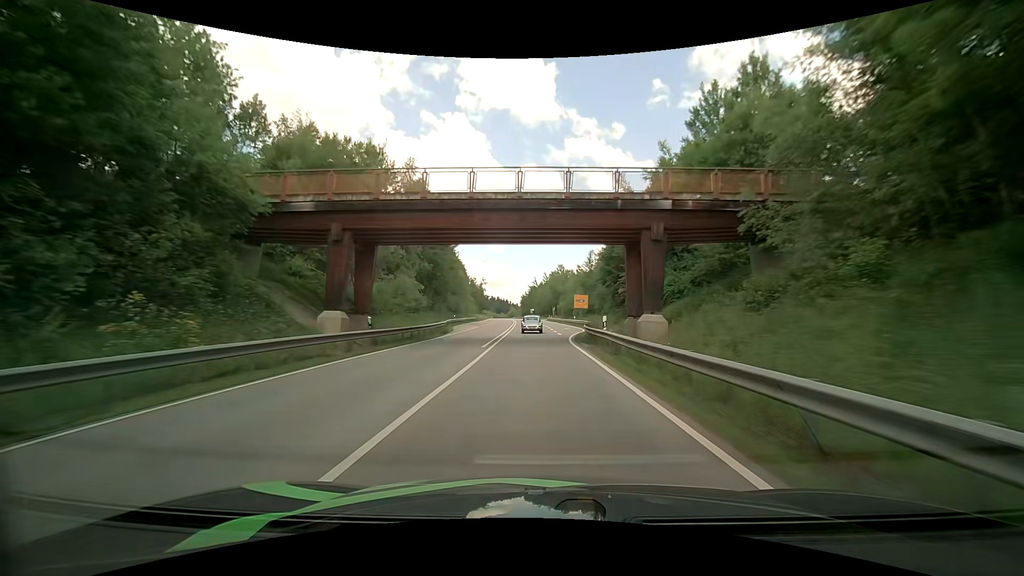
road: primary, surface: asphalt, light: Day
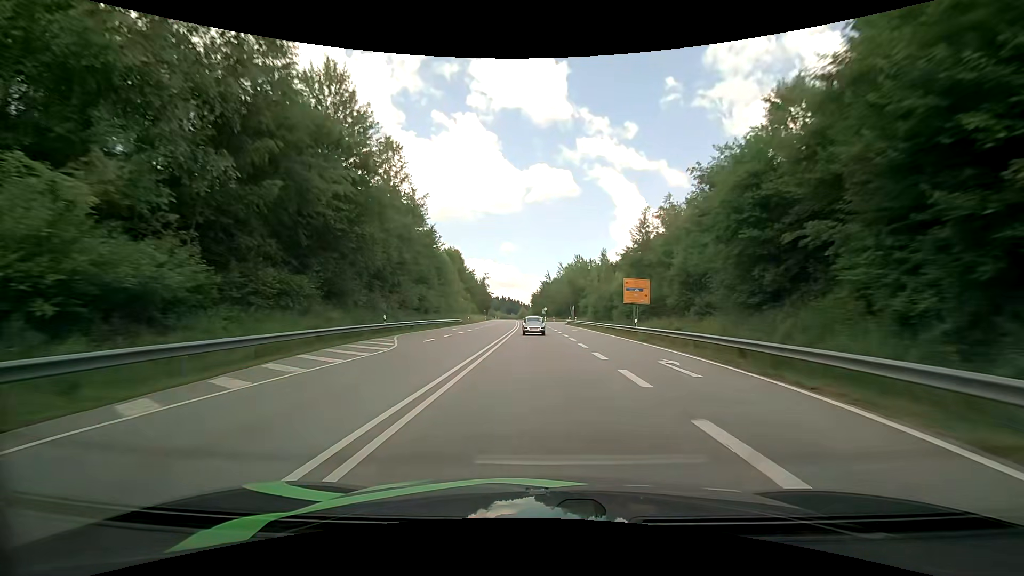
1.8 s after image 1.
(-0.2, +36.7) m; -1°
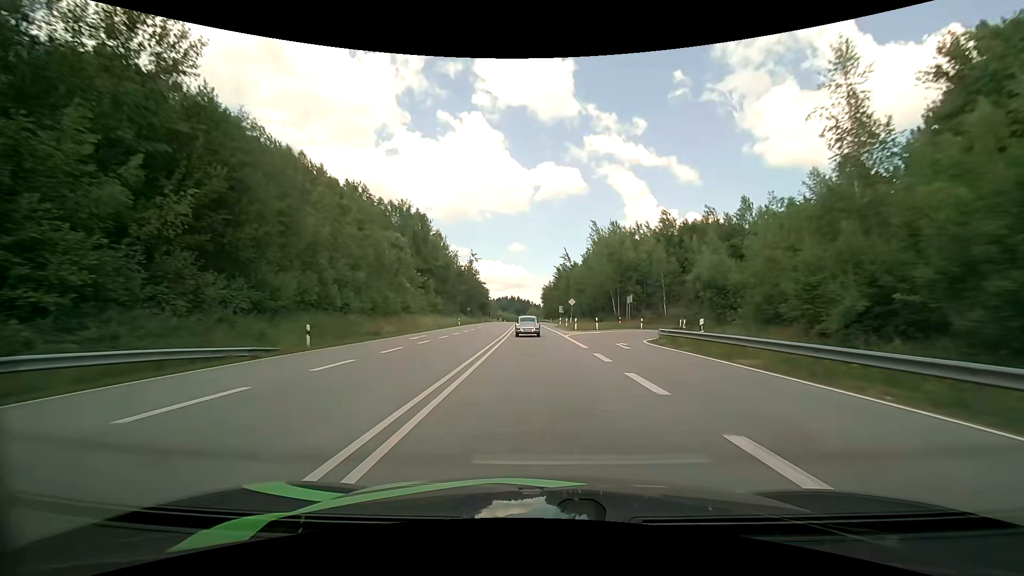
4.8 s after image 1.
(-0.9, +61.0) m; -2°
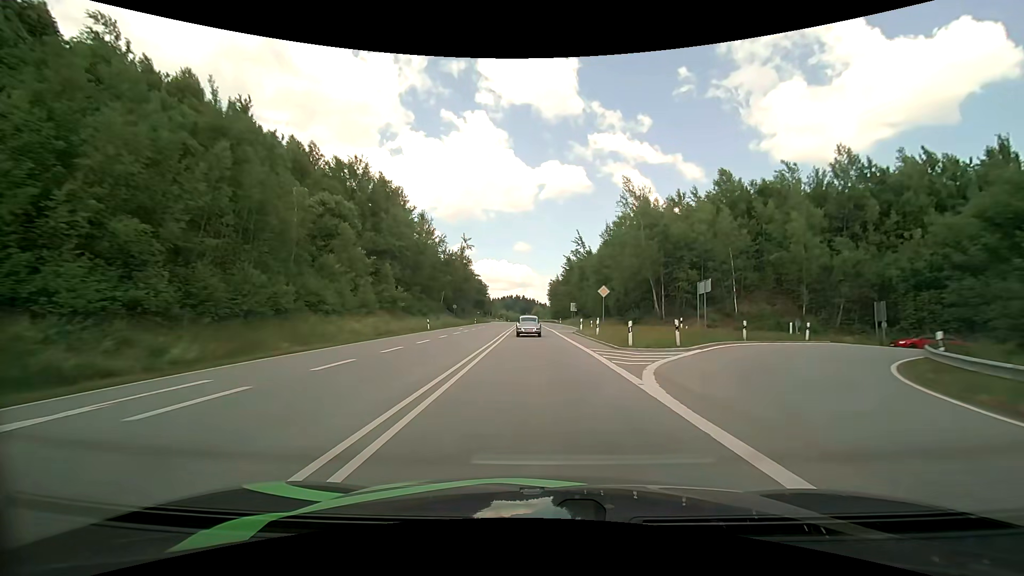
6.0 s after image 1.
(-0.1, +23.7) m; 0°
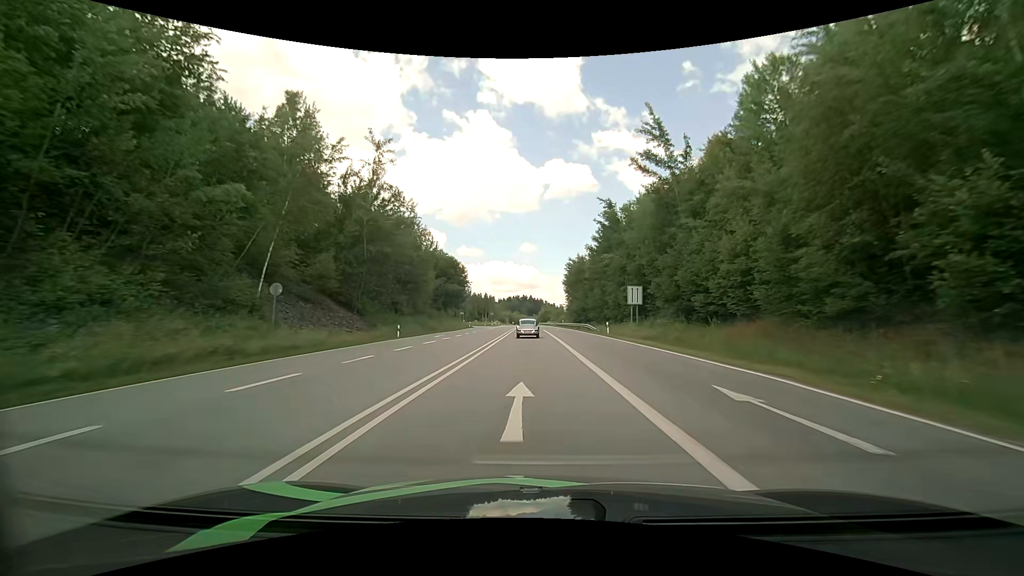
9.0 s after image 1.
(-0.7, +57.3) m; -1°
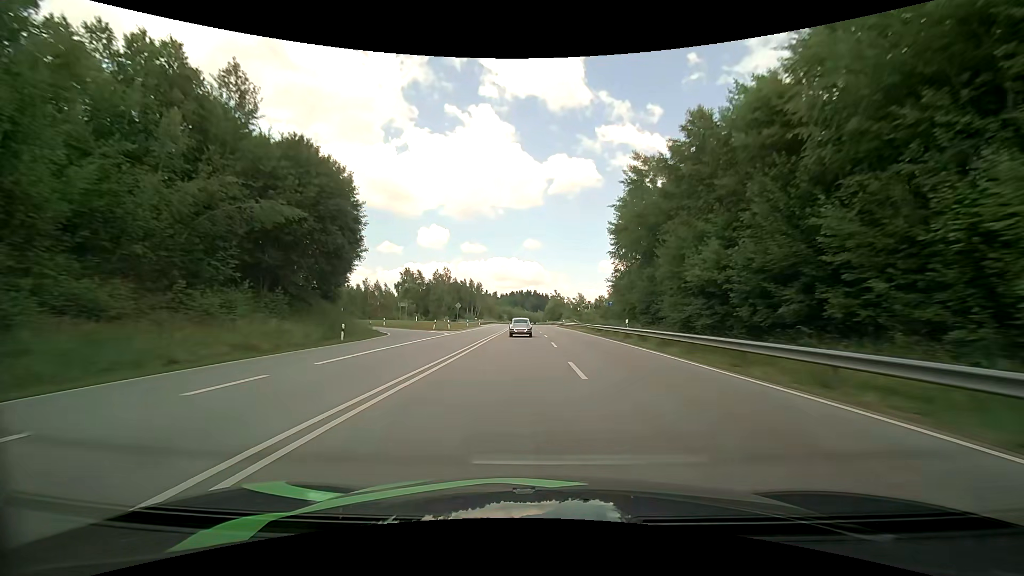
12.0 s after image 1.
(-0.6, +61.0) m; -1°
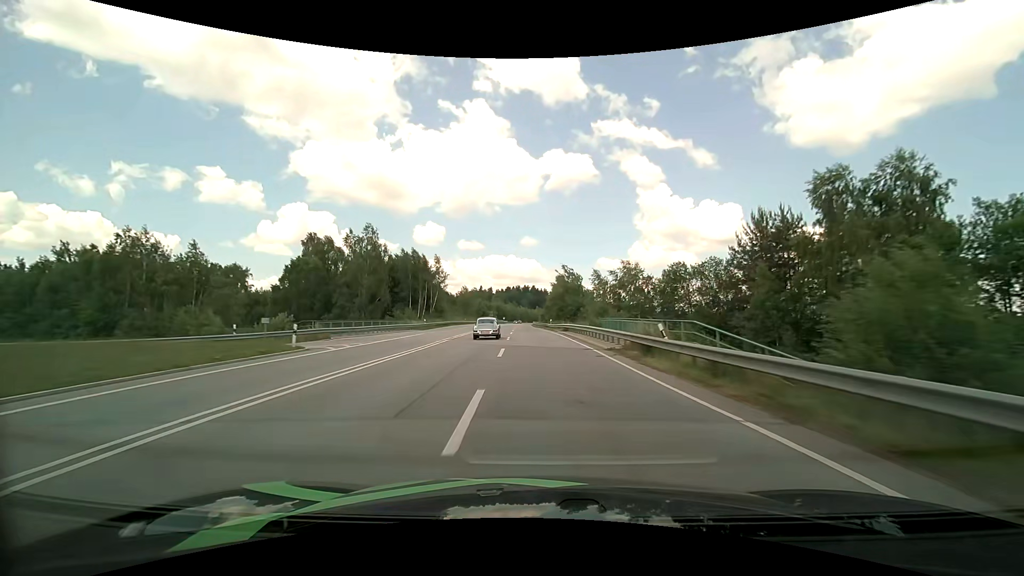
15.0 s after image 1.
(+0.7, +65.4) m; 0°
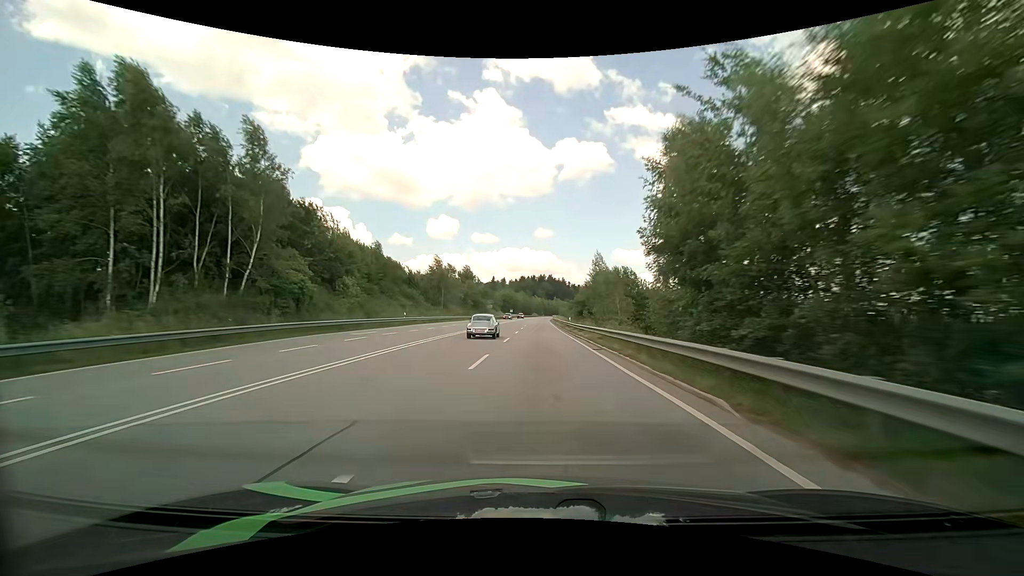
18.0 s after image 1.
(-1.6, +64.8) m; -2°
(0, +10) (0, +20) (0, +30) (0, +40) (0, +50) (0, +60) (0, +70) (0, +80) (0, +90) (+1, +100) m
